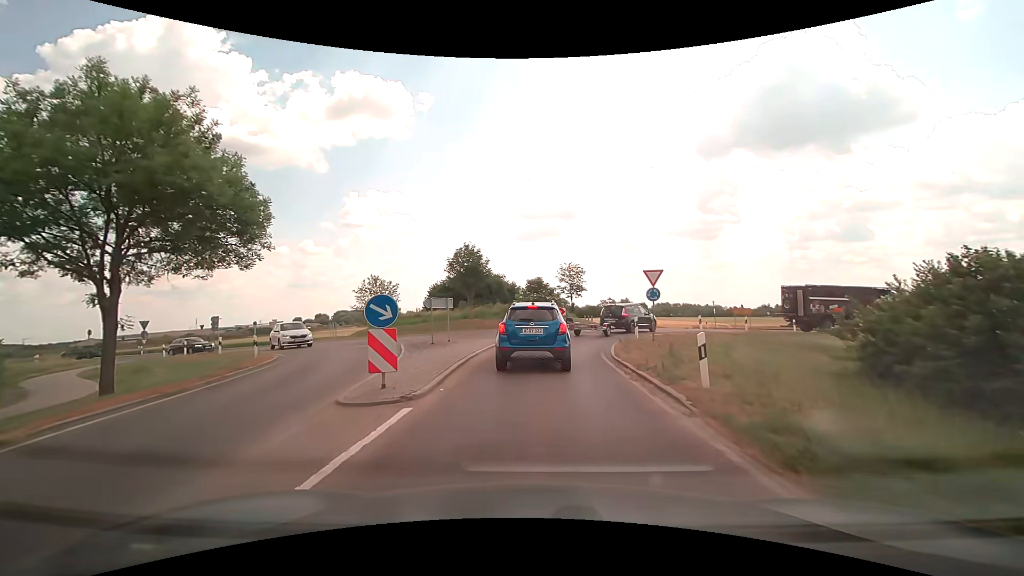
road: secondary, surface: asphalt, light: Day
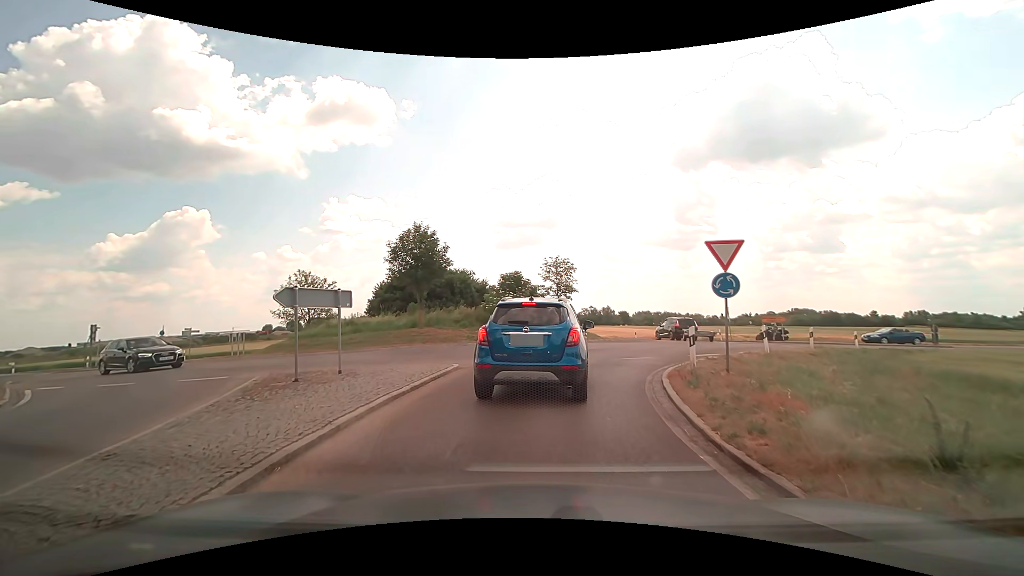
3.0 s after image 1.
(+0.2, +9.8) m; +4°
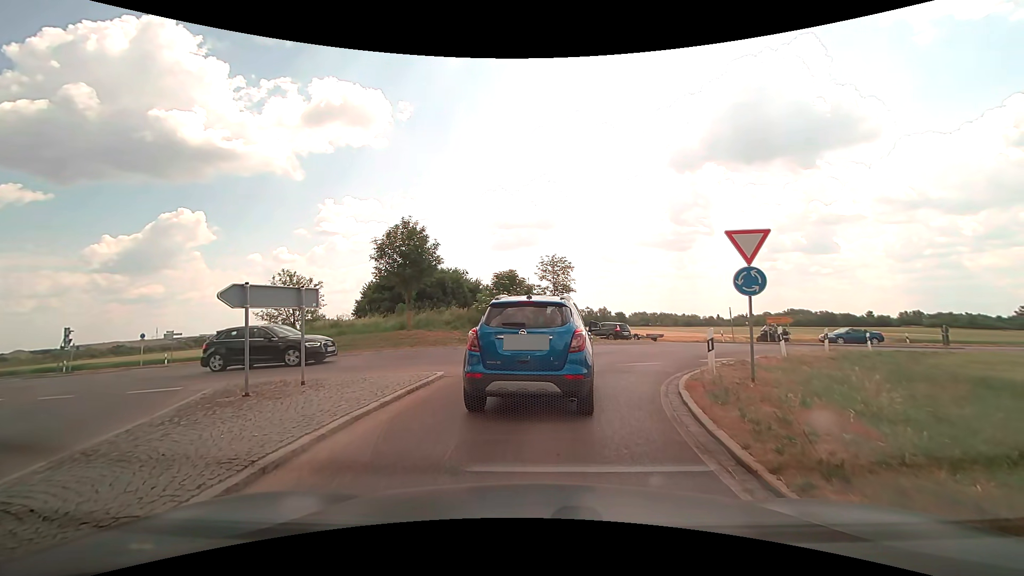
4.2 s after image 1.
(0.0, +1.4) m; -1°
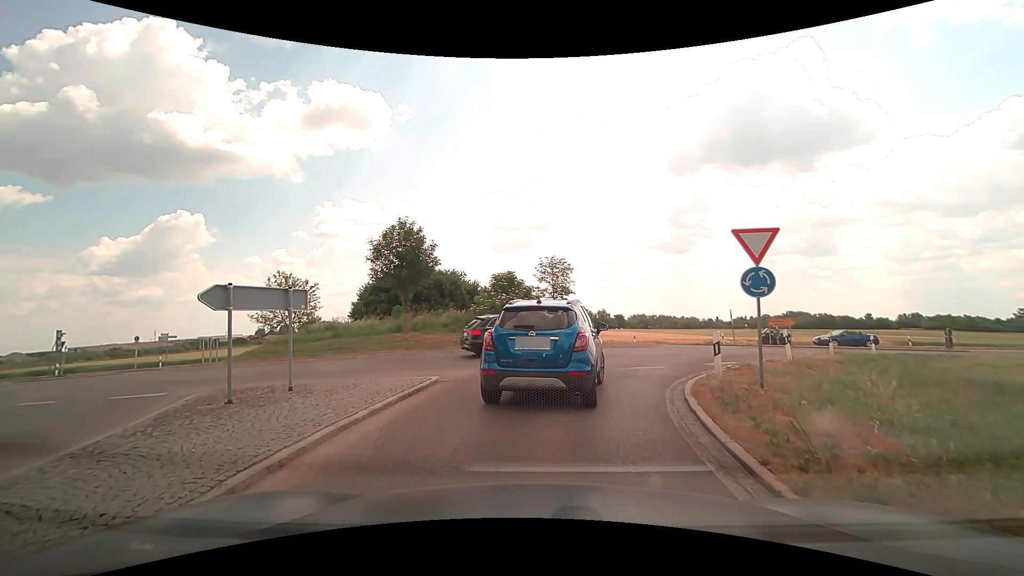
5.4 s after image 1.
(0.0, +0.4) m; 0°
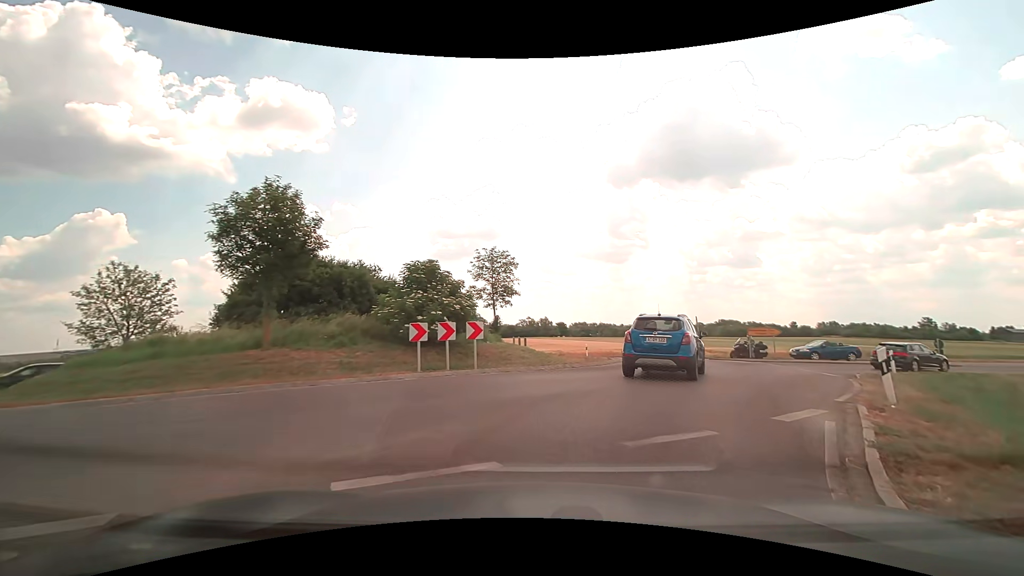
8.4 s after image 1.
(+0.4, +7.9) m; +7°
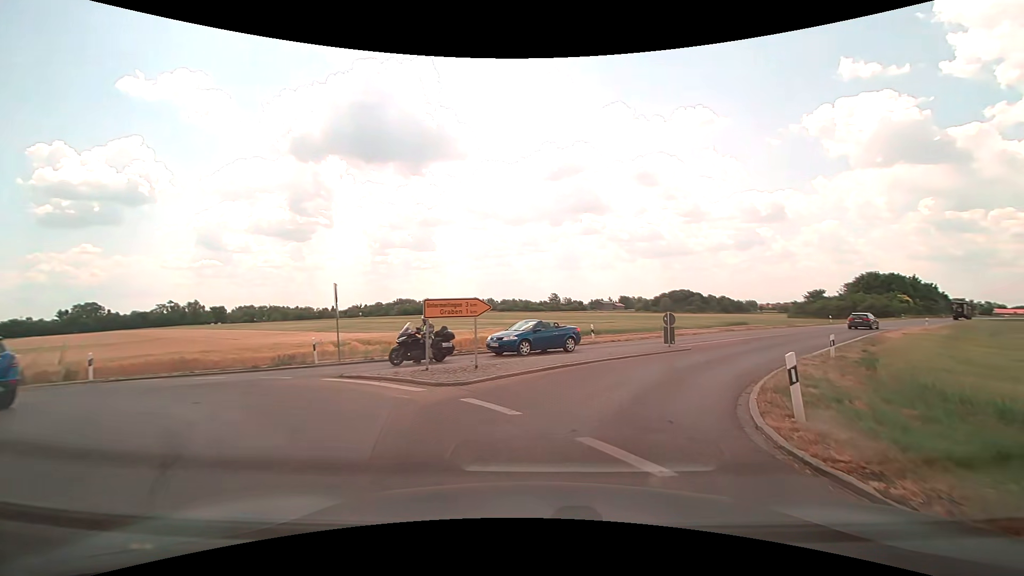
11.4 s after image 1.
(+6.3, +18.4) m; +35°
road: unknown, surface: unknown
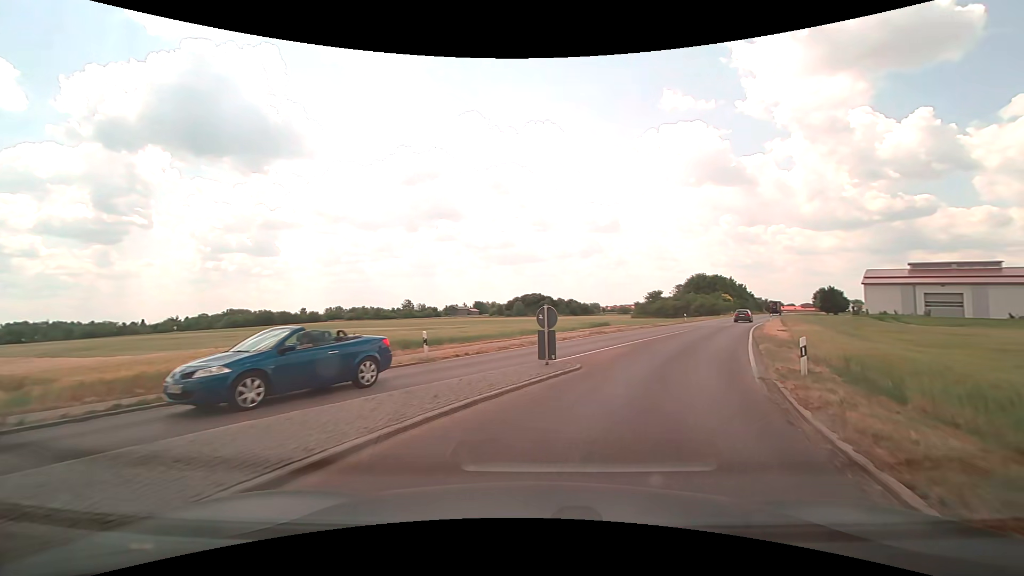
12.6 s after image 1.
(+1.4, +10.1) m; +15°
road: tertiary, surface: asphalt
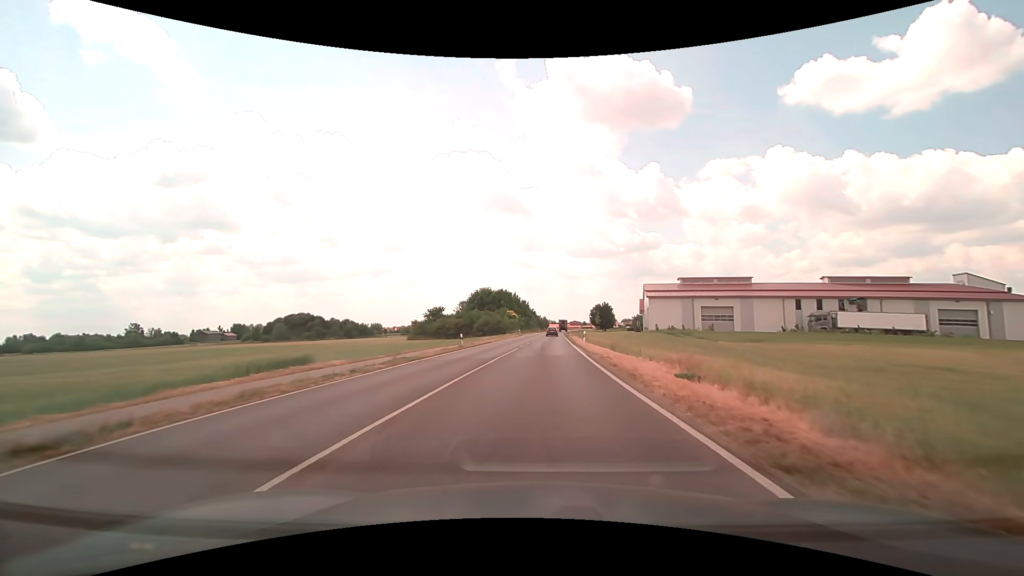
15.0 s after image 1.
(+7.3, +23.8) m; +24°
(0, +10) (0, +20) (+1, +30) (+1, +40) (+1, +50) (+2, +60) (+2, +70) (+3, +80) (+3, +90) (+4, +100) m
